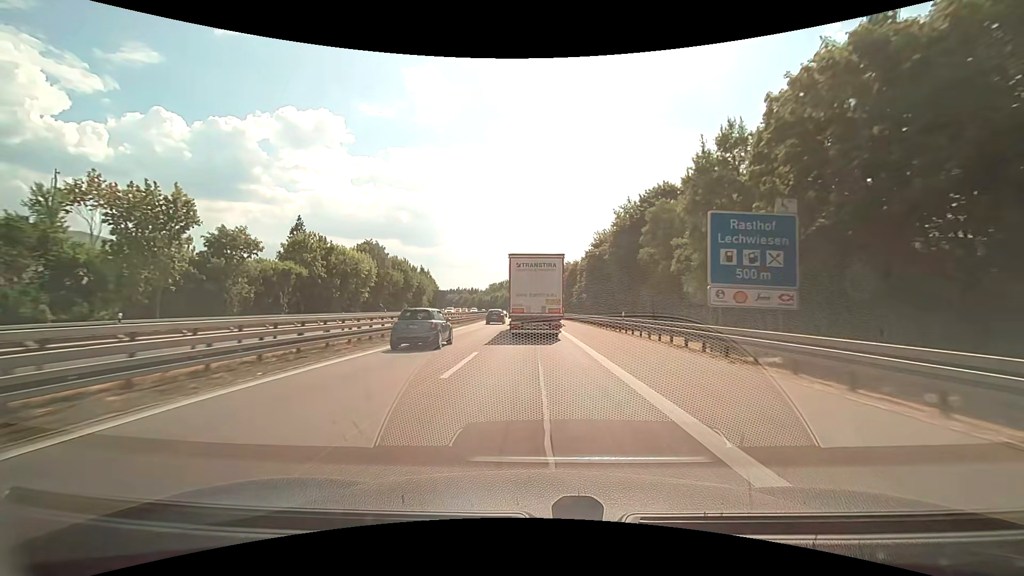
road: motorway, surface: asphalt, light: Day
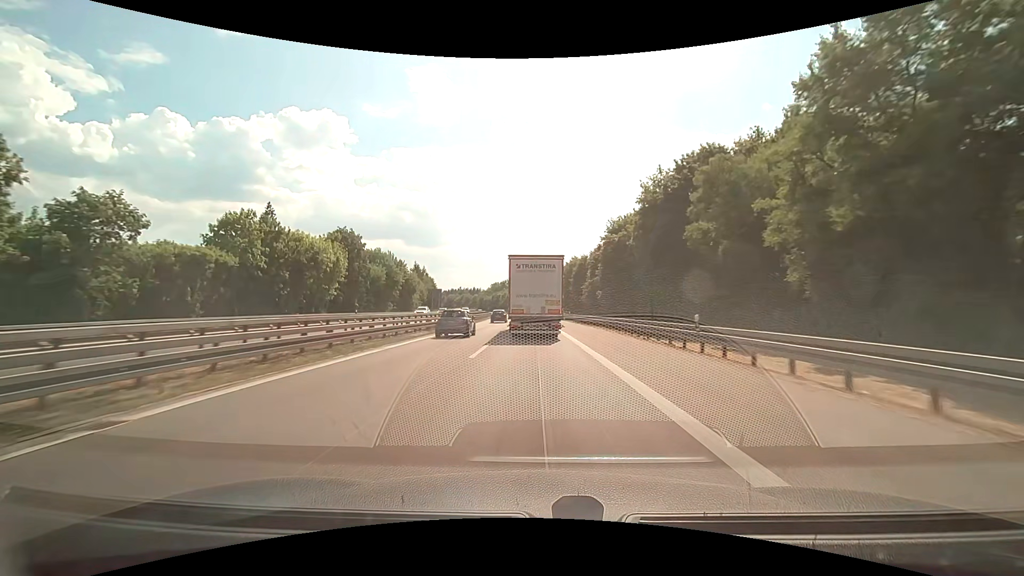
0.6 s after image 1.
(0.0, +13.9) m; 0°
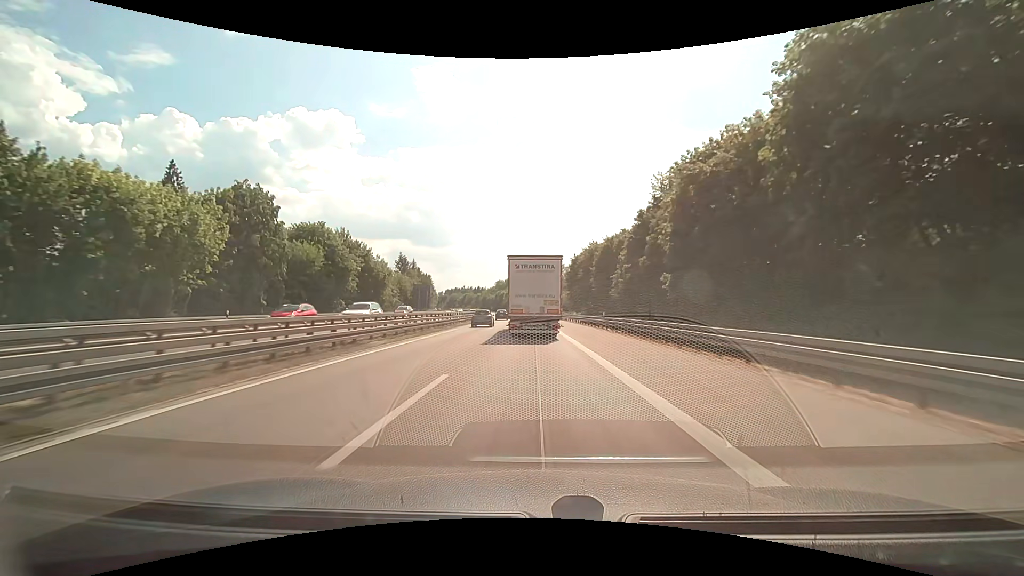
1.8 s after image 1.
(-0.1, +27.8) m; -1°
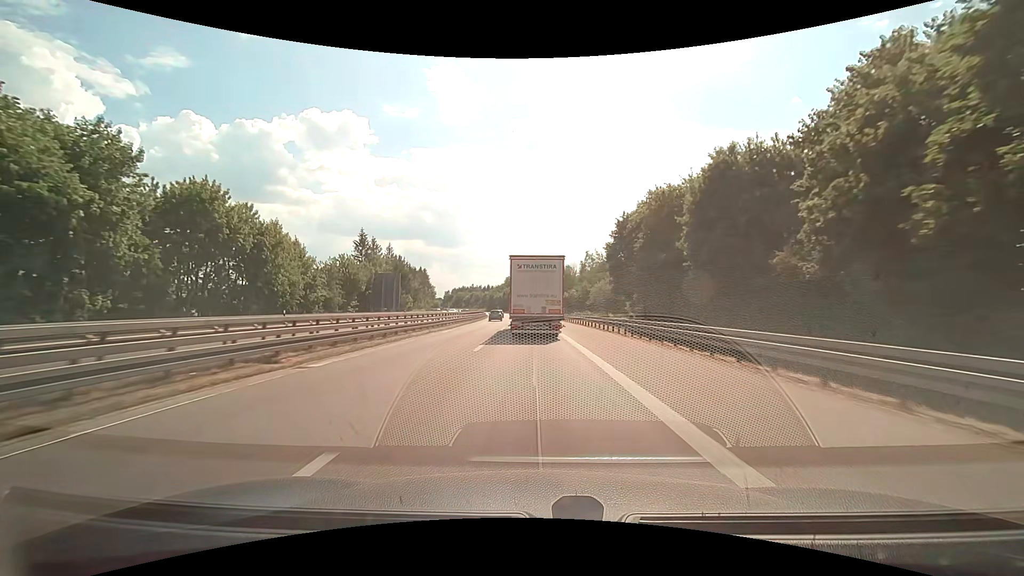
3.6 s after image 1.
(-0.3, +41.9) m; -1°
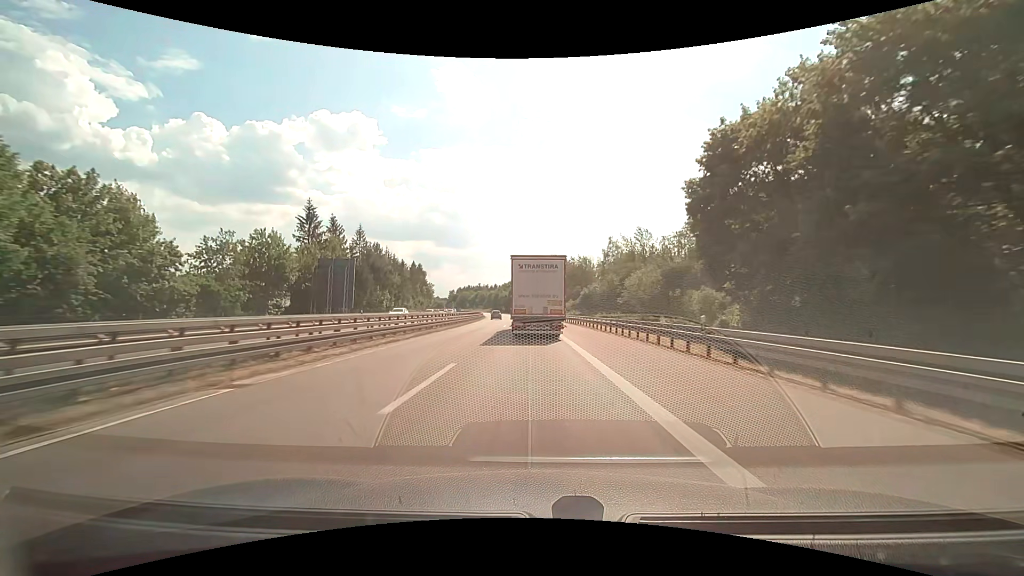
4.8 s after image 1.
(-0.2, +28.1) m; -1°
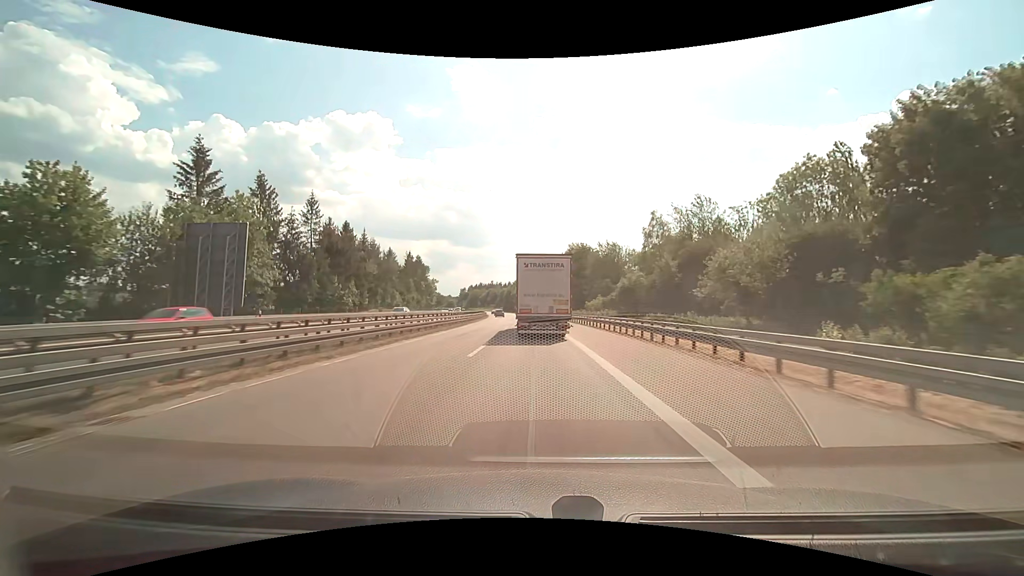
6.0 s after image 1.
(-0.3, +28.2) m; -2°
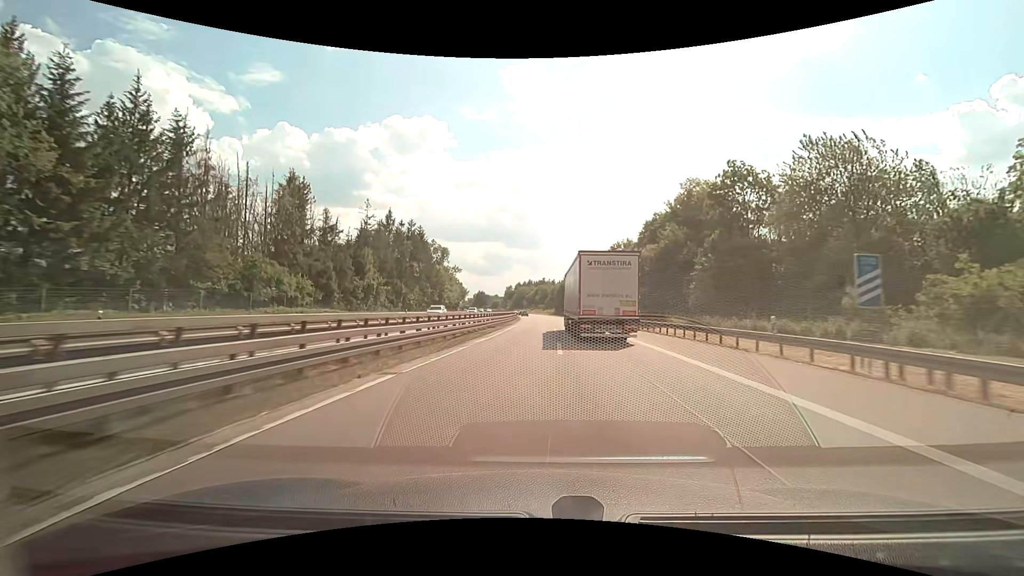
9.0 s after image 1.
(-3.7, +71.0) m; -6°
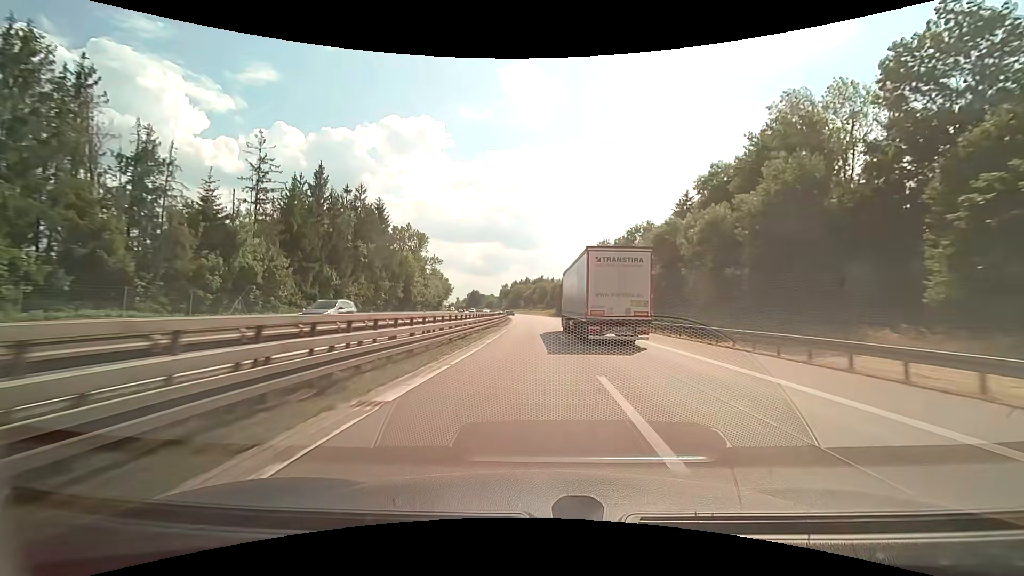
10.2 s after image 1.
(0.0, +29.5) m; 0°
(0, +10) (0, +20) (0, +30) (0, +40) (-1, +50) (-1, +60) (-1, +70) (-2, +80) (-2, +90) (-3, +100) m
